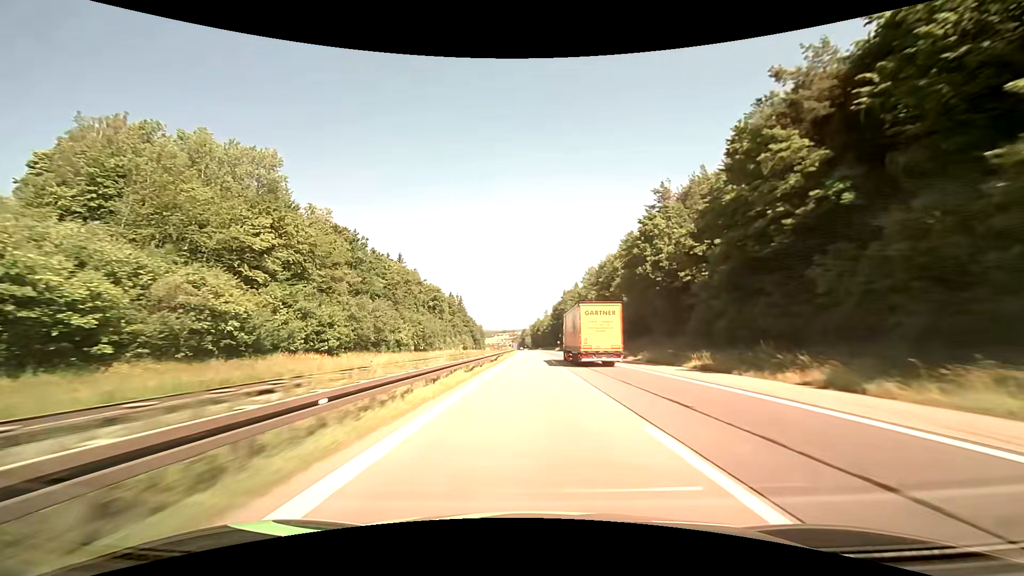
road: motorway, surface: asphalt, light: Day
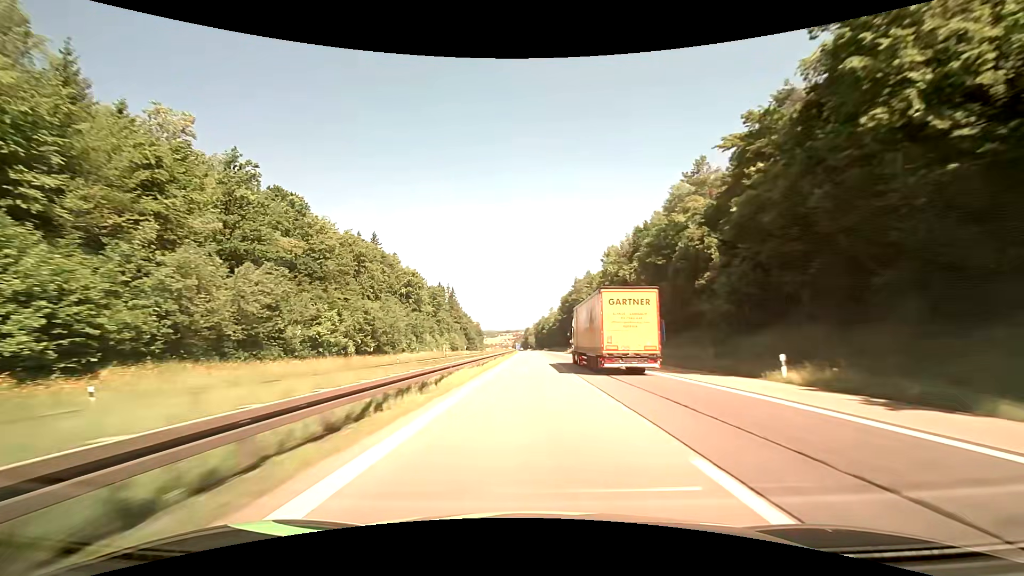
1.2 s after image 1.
(-0.1, +38.1) m; 0°
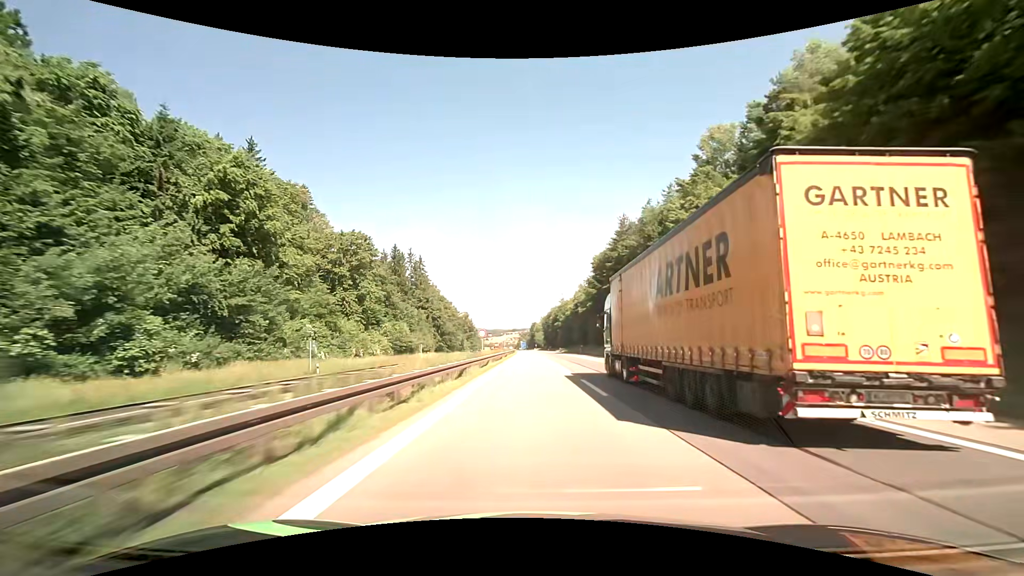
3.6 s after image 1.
(-0.6, +76.3) m; -1°
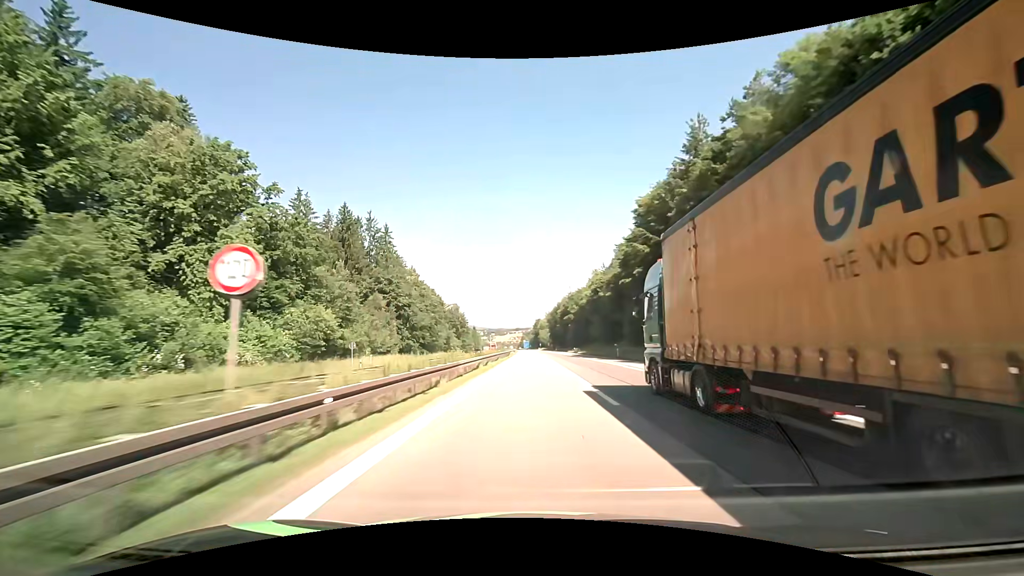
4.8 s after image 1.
(-0.1, +38.1) m; 0°
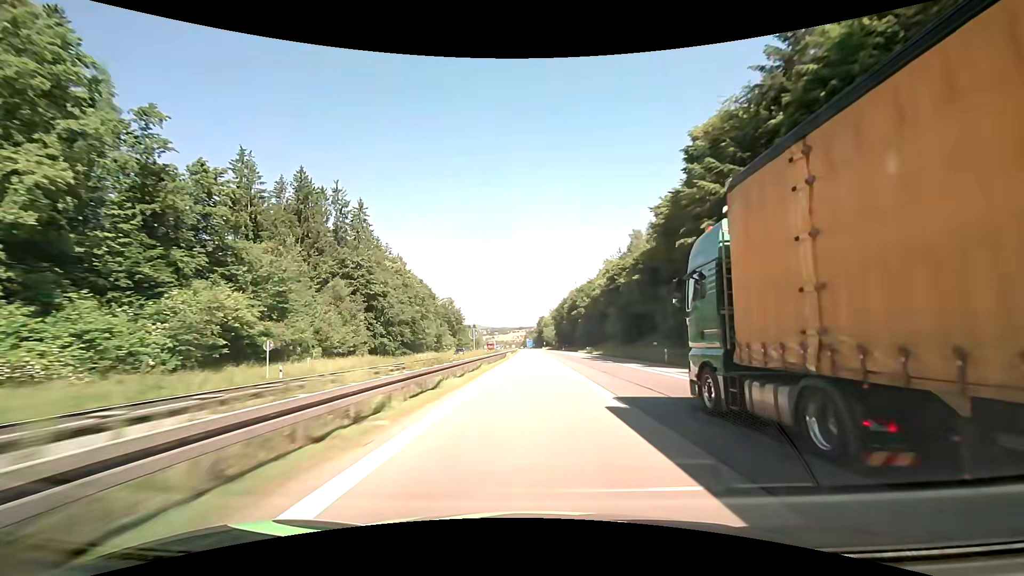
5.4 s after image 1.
(0.0, +19.1) m; 0°
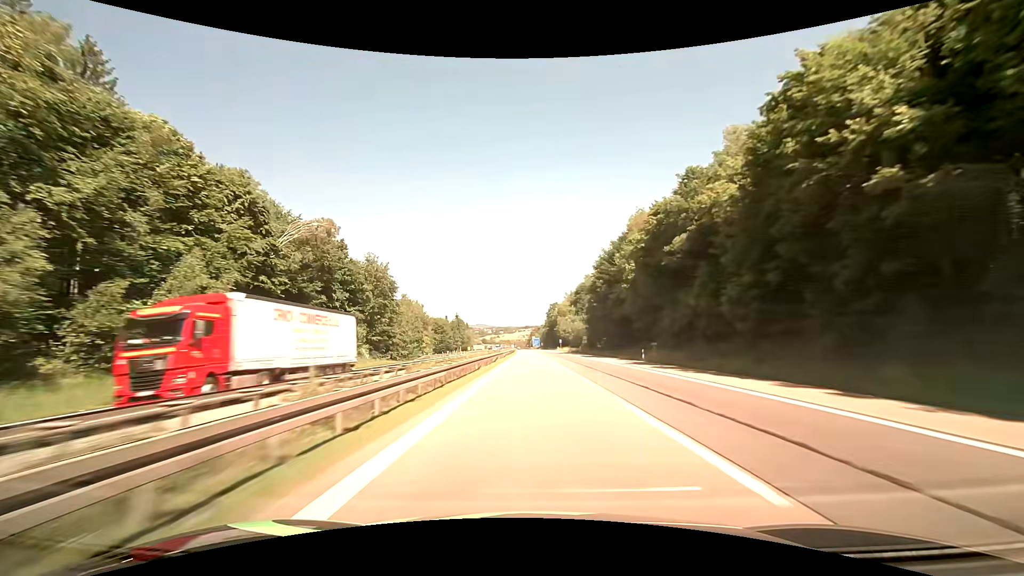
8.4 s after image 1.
(-0.5, +95.3) m; -1°
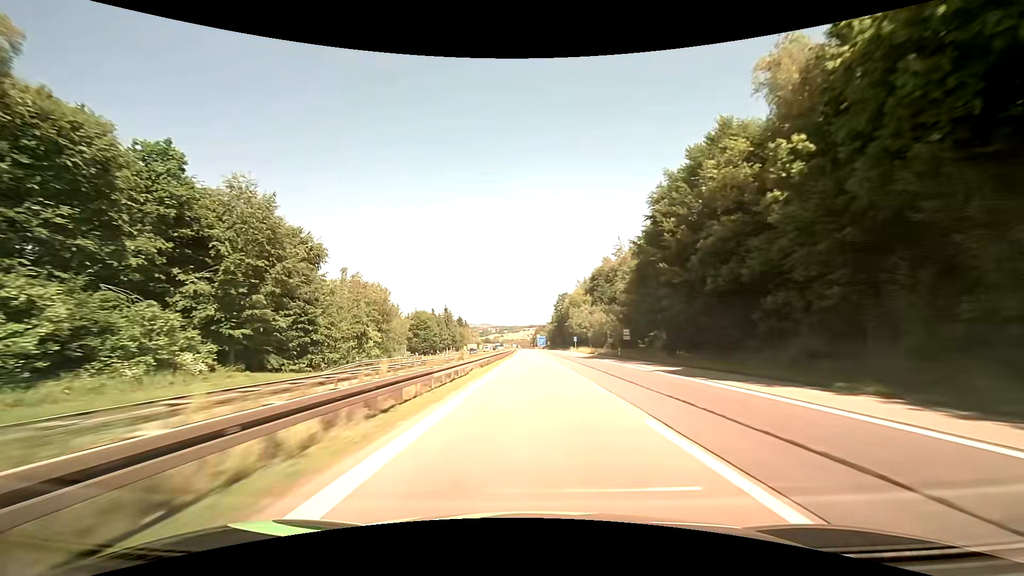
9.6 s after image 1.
(-0.1, +38.2) m; 0°
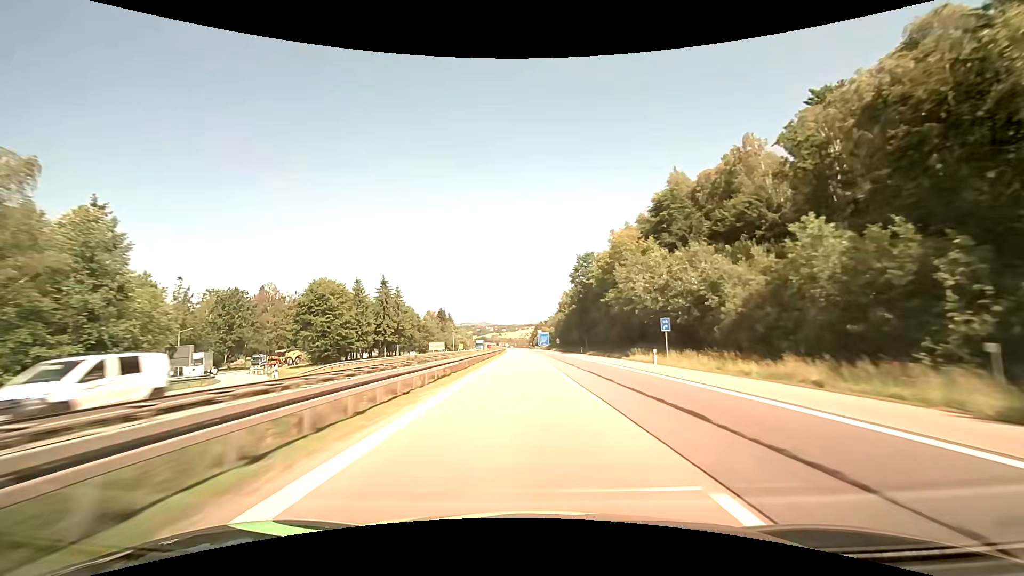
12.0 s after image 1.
(-0.3, +76.3) m; 0°
(0, +10) (0, +20) (0, +30) (0, +40) (0, +50) (+1, +60) (+1, +70) (+1, +80) (+1, +90) (+1, +100) m
